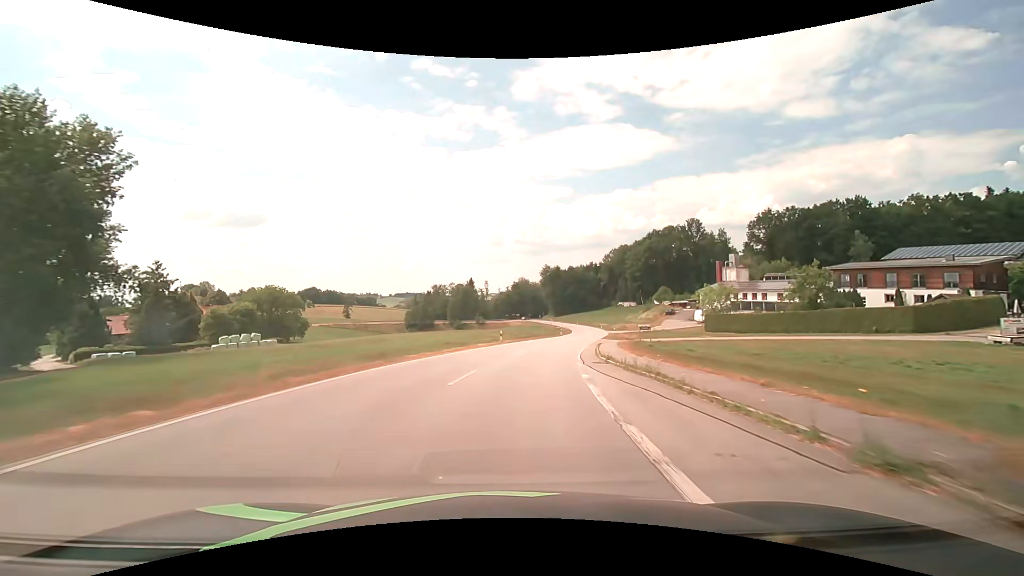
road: secondary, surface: asphalt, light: Day
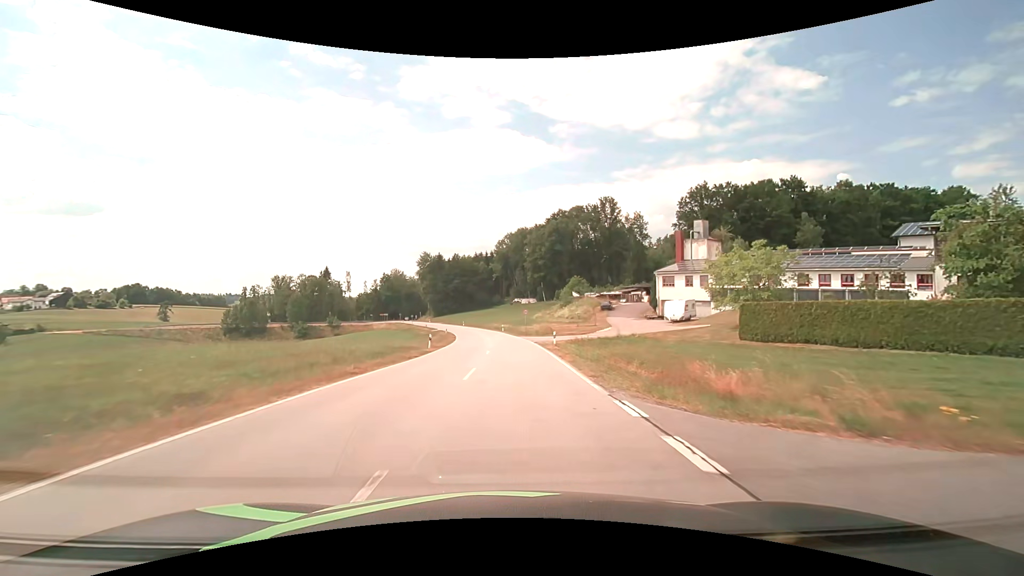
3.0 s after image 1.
(+5.7, +45.8) m; +13°
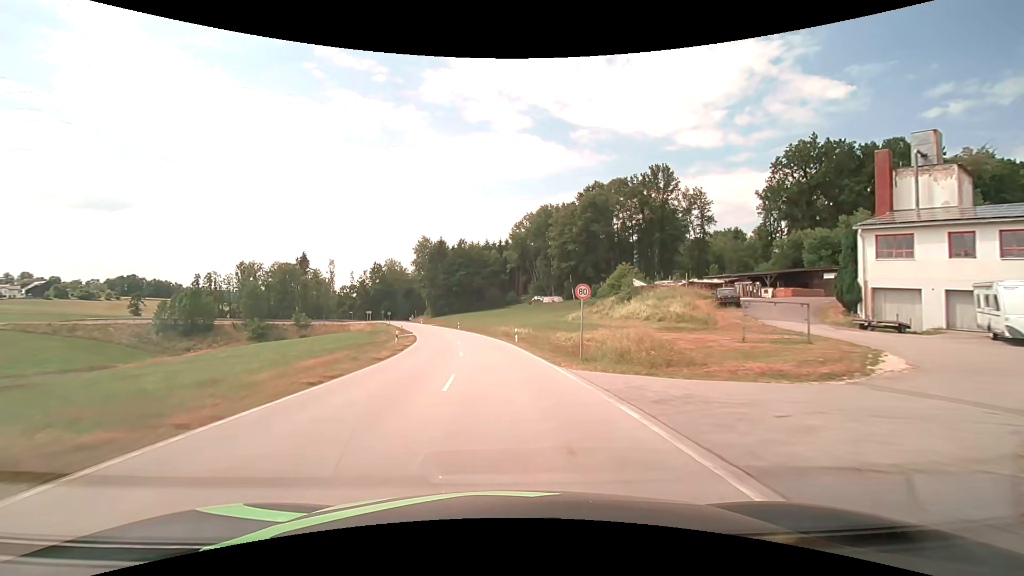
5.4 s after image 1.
(+0.1, +38.5) m; -2°
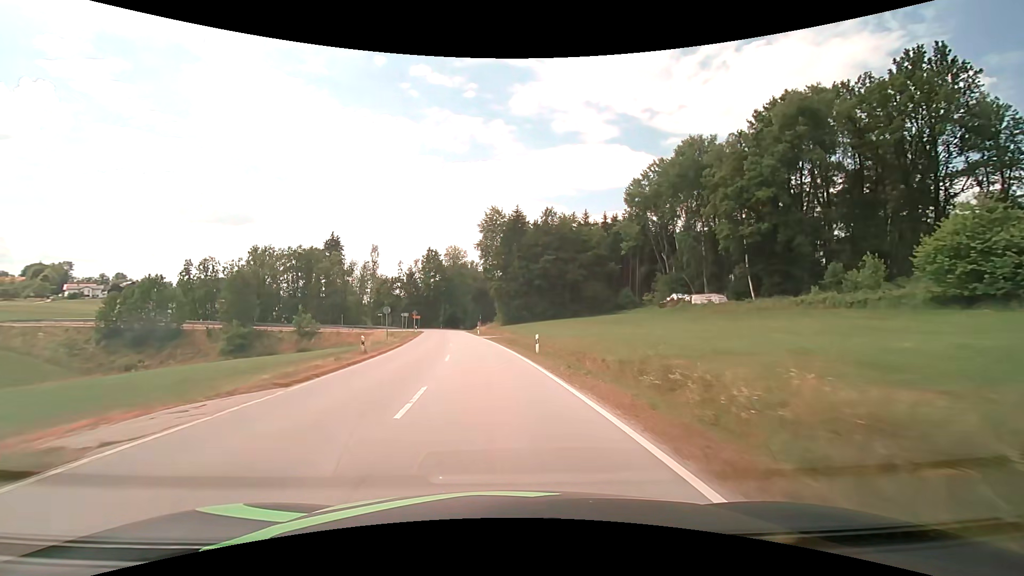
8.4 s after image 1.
(-4.1, +51.4) m; -10°
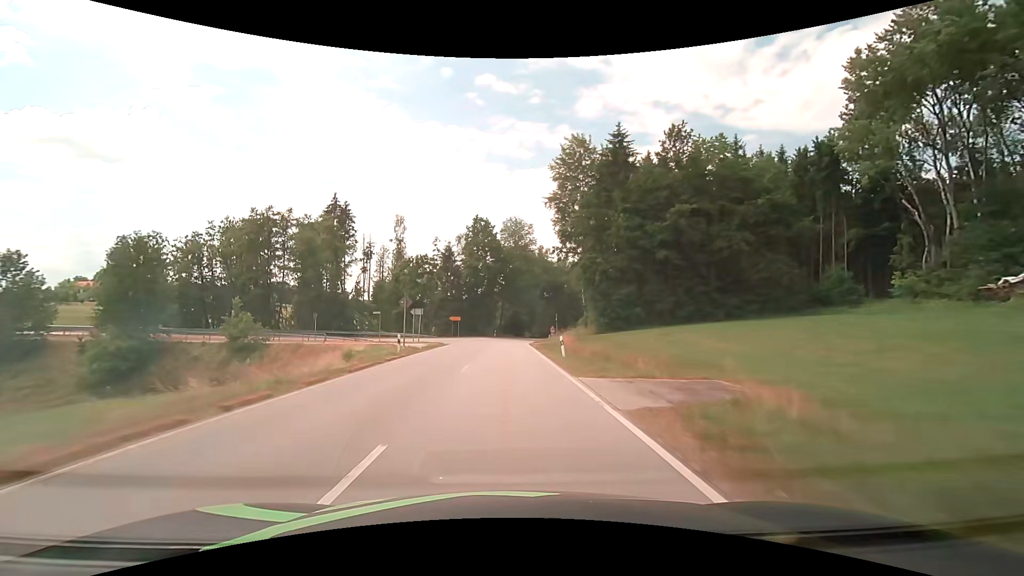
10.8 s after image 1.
(-3.1, +41.7) m; -8°
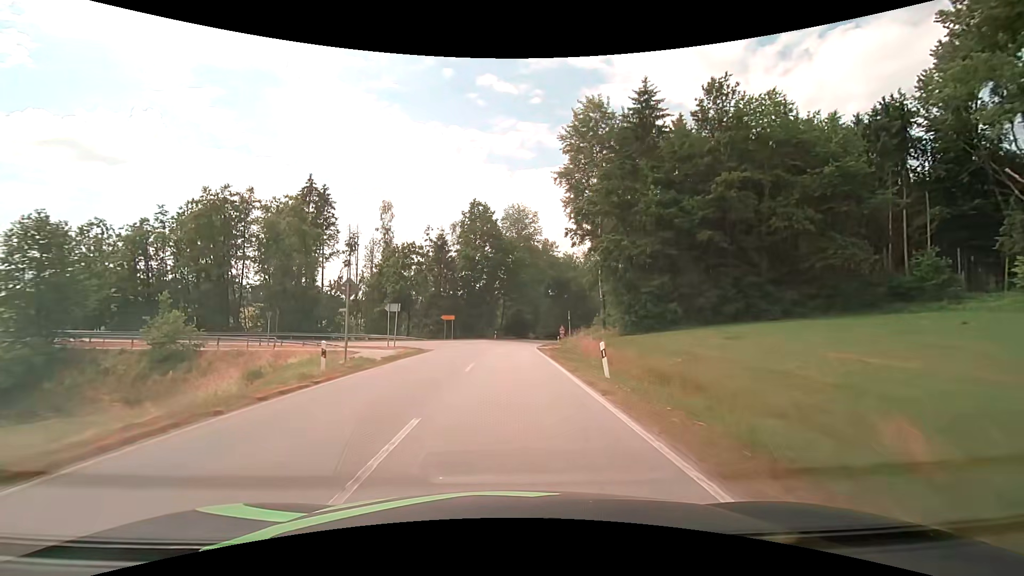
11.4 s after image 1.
(0.0, +10.5) m; 0°
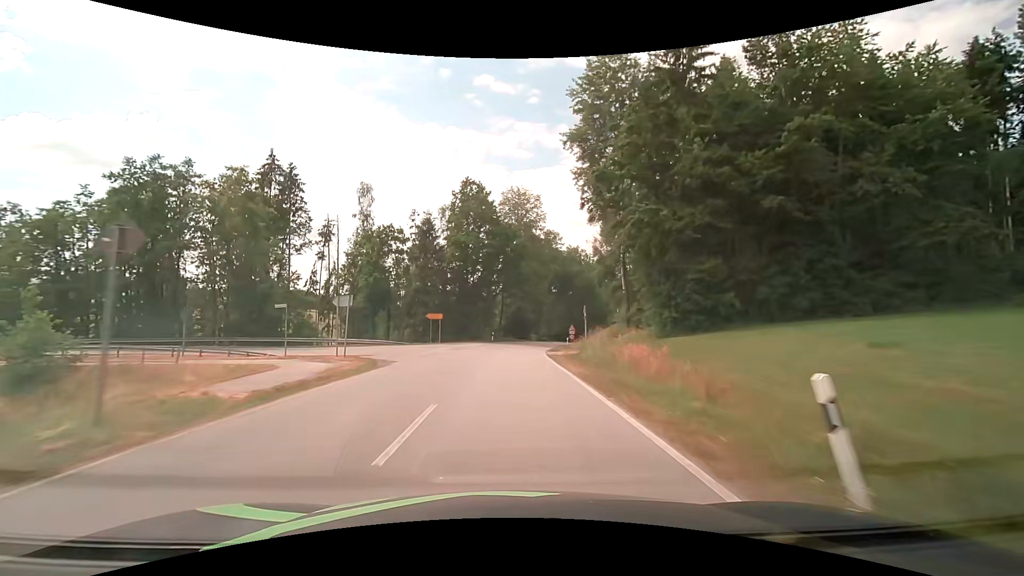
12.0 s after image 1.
(0.0, +10.5) m; 0°
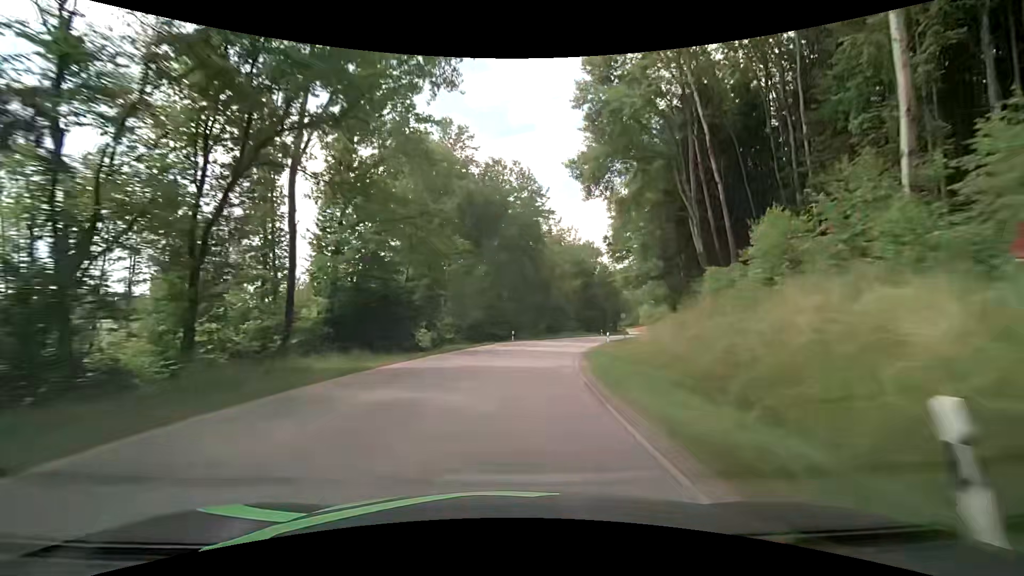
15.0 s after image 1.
(+3.2, +53.1) m; +11°
(0, +10) (+1, +20) (+3, +30) (+5, +40) (+8, +49) (+12, +58) (+15, +68) (+19, +77) (+23, +86) (+27, +95) m
